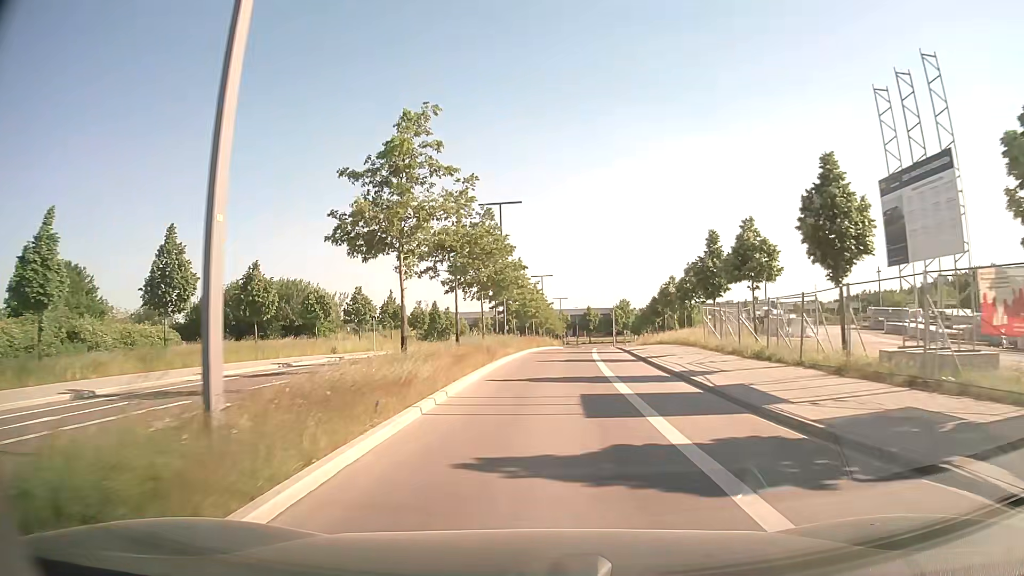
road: tertiary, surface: asphalt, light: Day
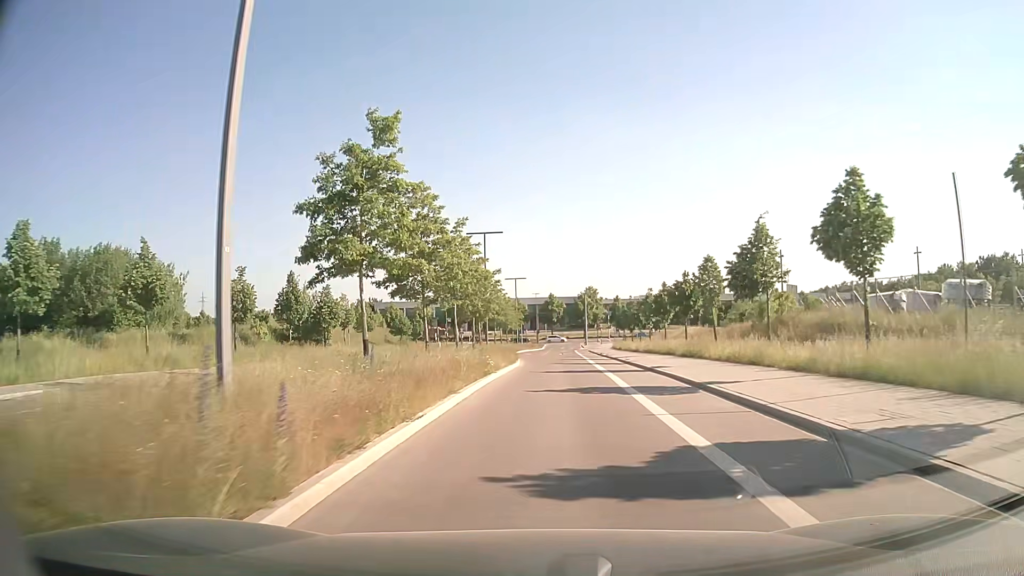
(+1.4, +37.6) m; +4°
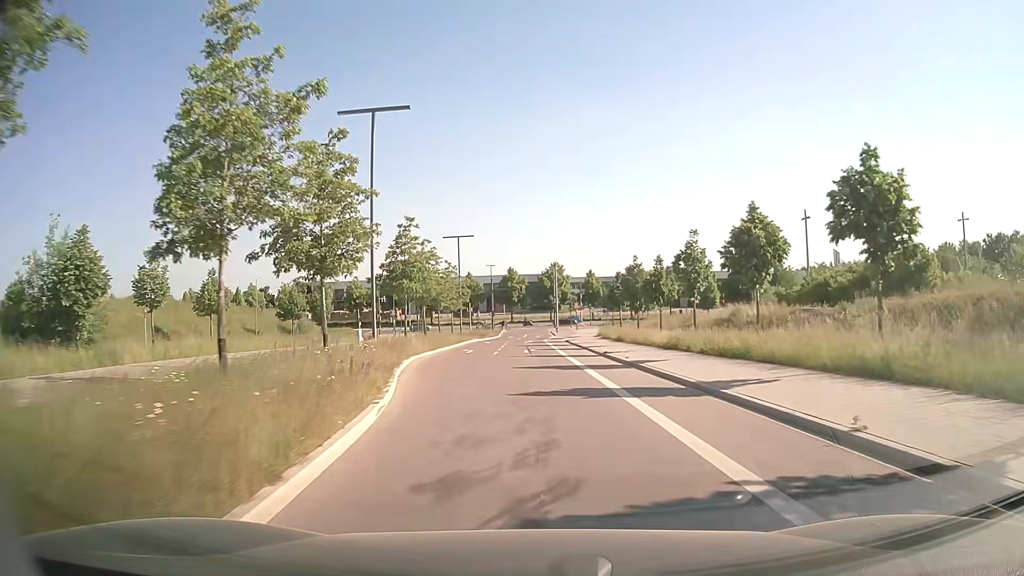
(+0.6, +29.0) m; +3°
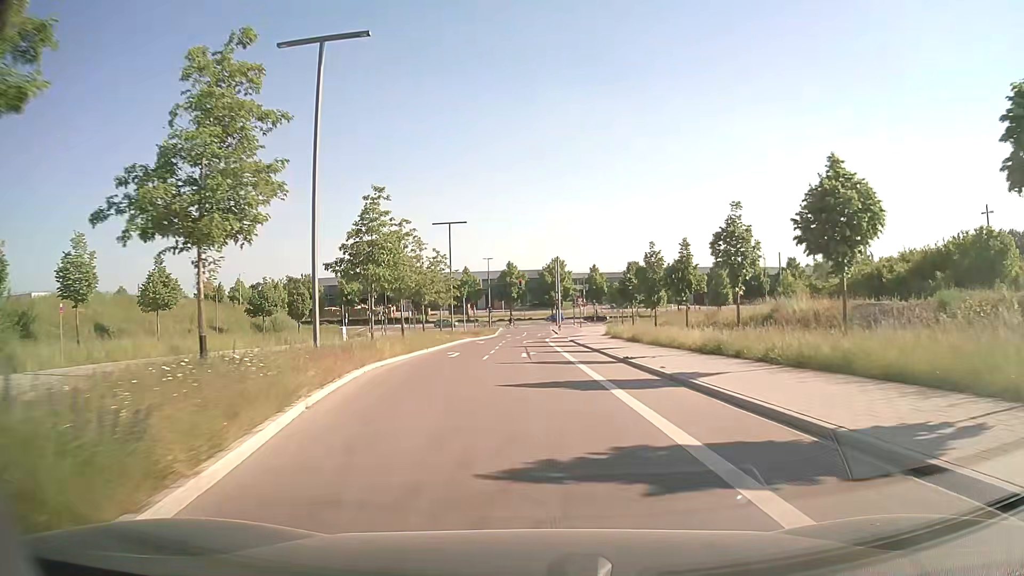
(0.0, +7.2) m; 0°
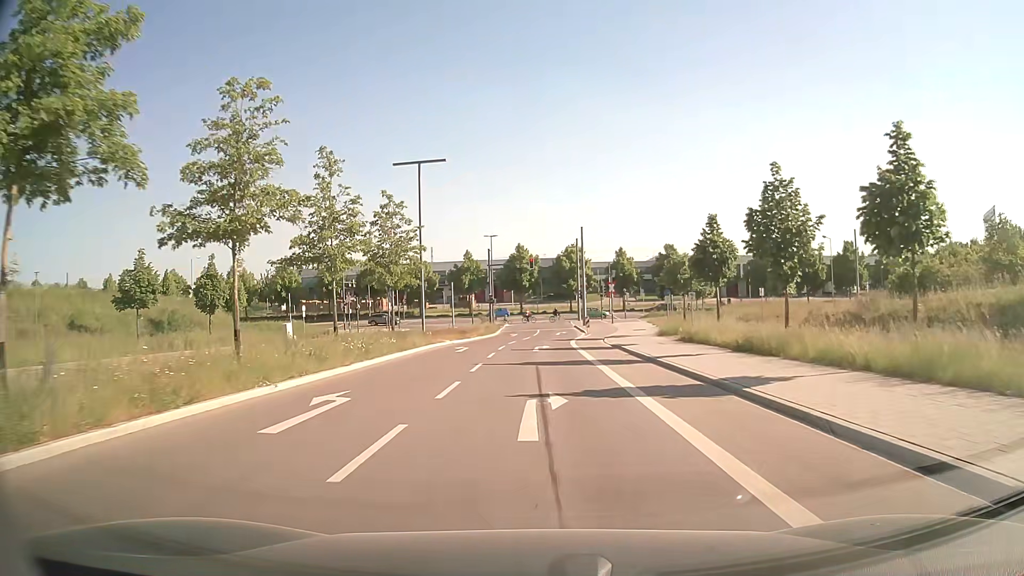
(-0.3, +20.9) m; -1°
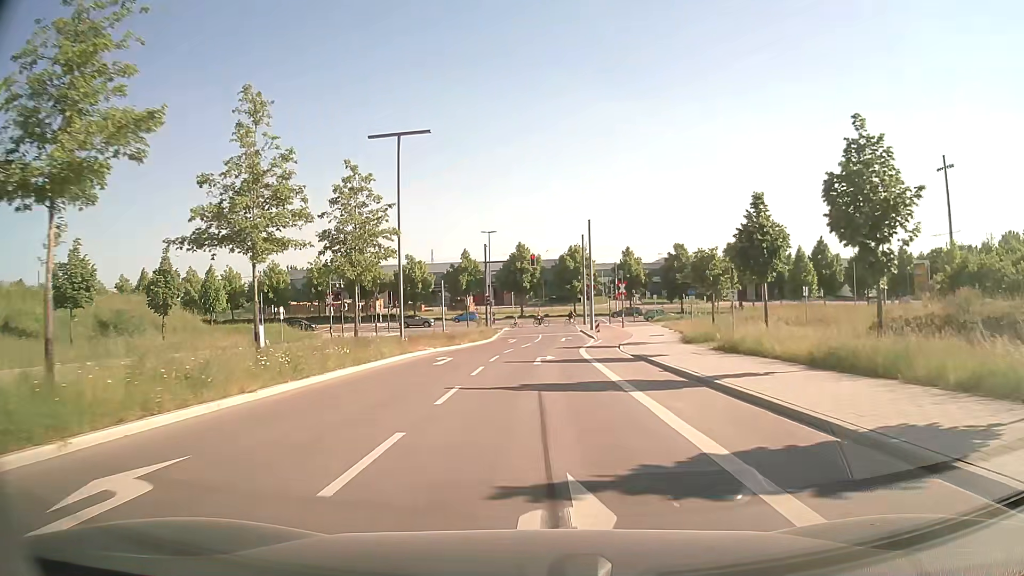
(0.0, +6.4) m; 0°
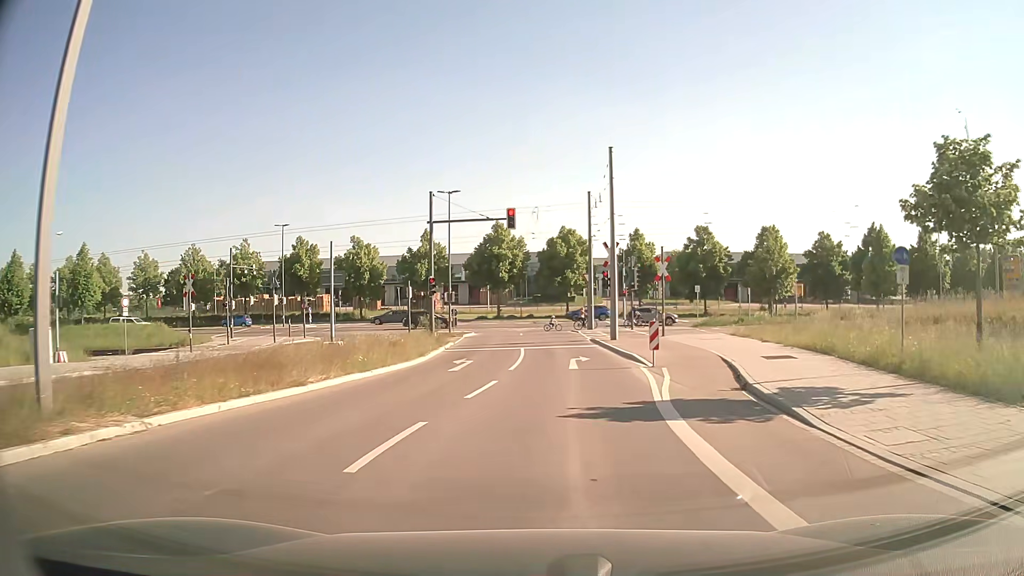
(+0.2, +23.0) m; +2°
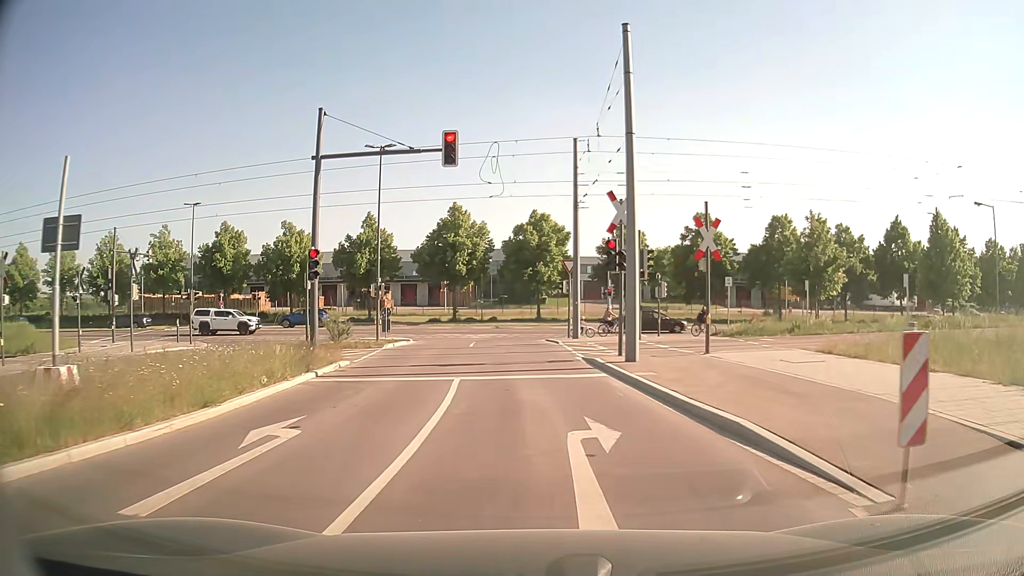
(+0.3, +13.4) m; +3°
(0, +10) (0, +20) (-1, +30) (0, +40) (+7, +47) (+17, +48) (+27, +48) (+37, +48) (+47, +49) (+57, +49) m
